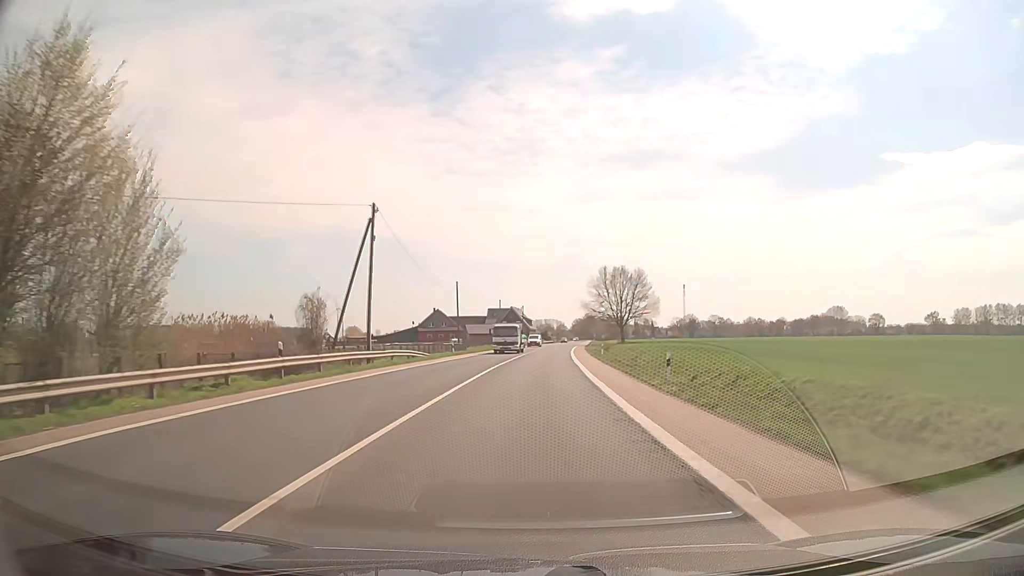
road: secondary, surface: asphalt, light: Day
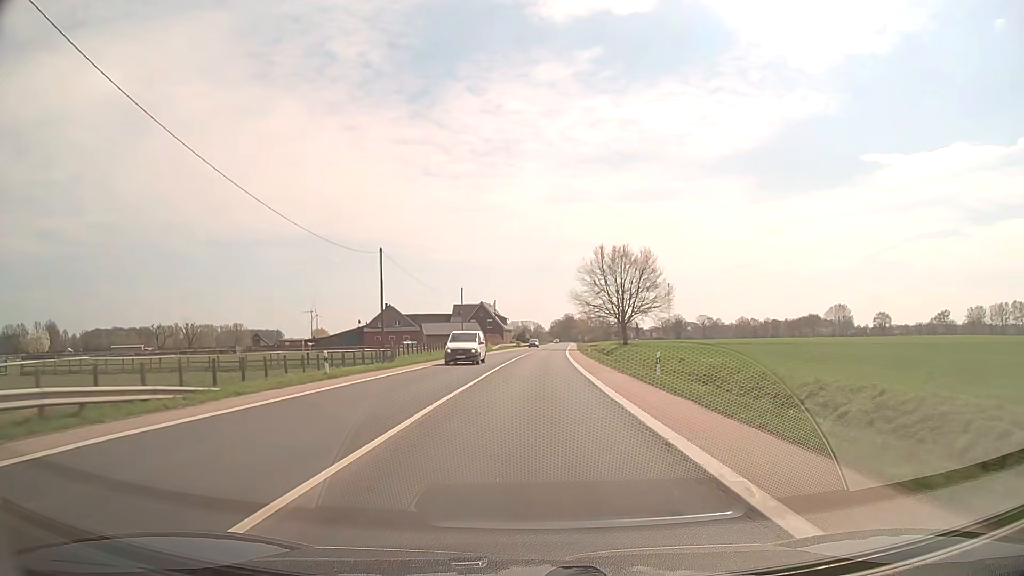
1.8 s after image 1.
(+0.6, +32.2) m; +2°
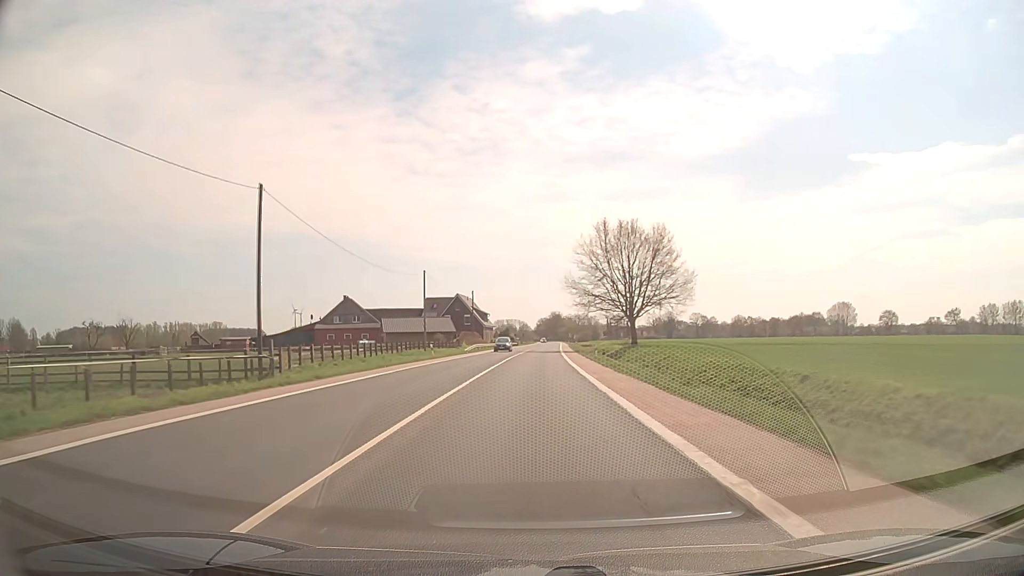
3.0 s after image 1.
(+0.3, +21.4) m; +1°
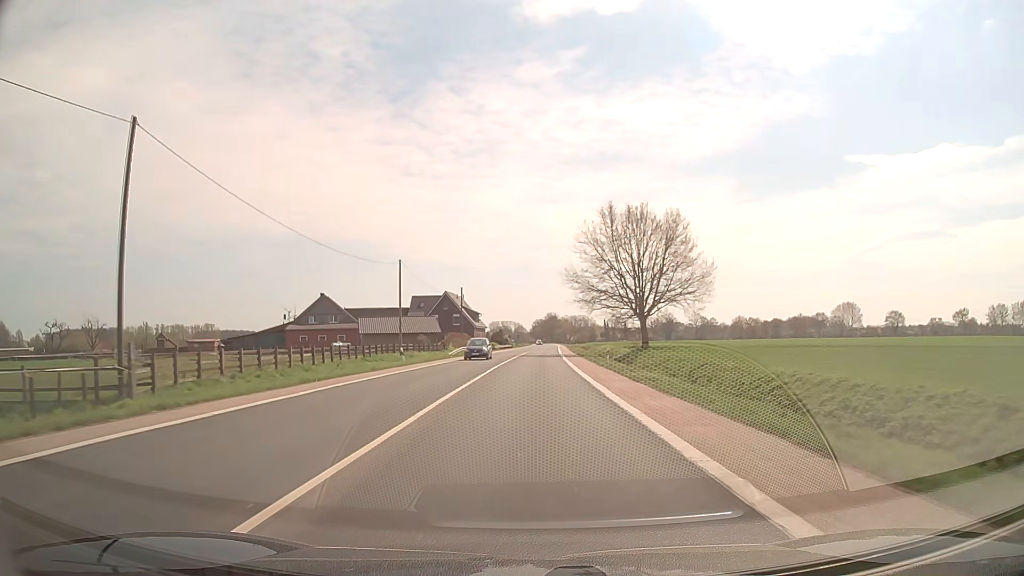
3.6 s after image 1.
(0.0, +10.7) m; 0°
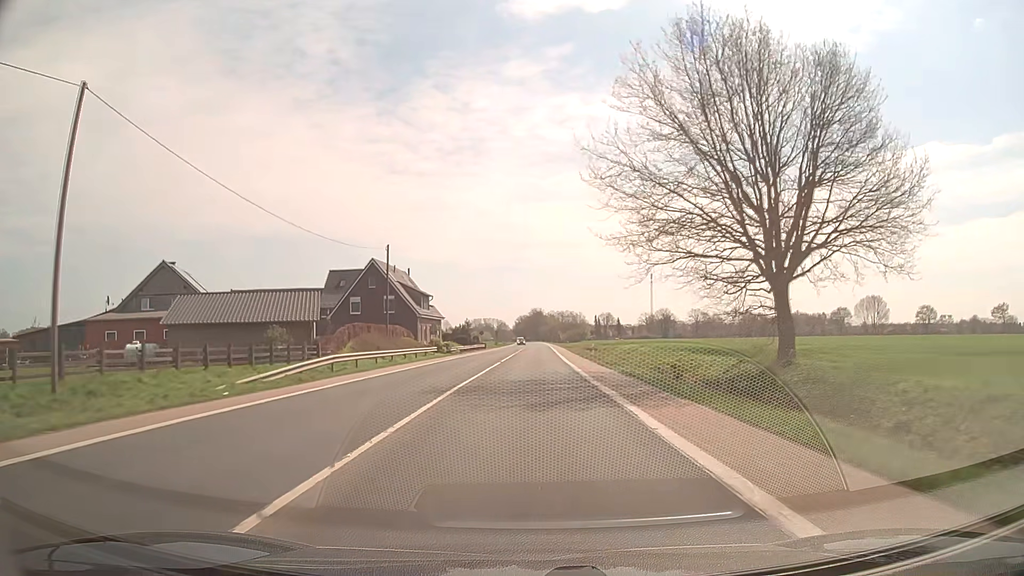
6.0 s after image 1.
(+0.6, +43.0) m; +1°
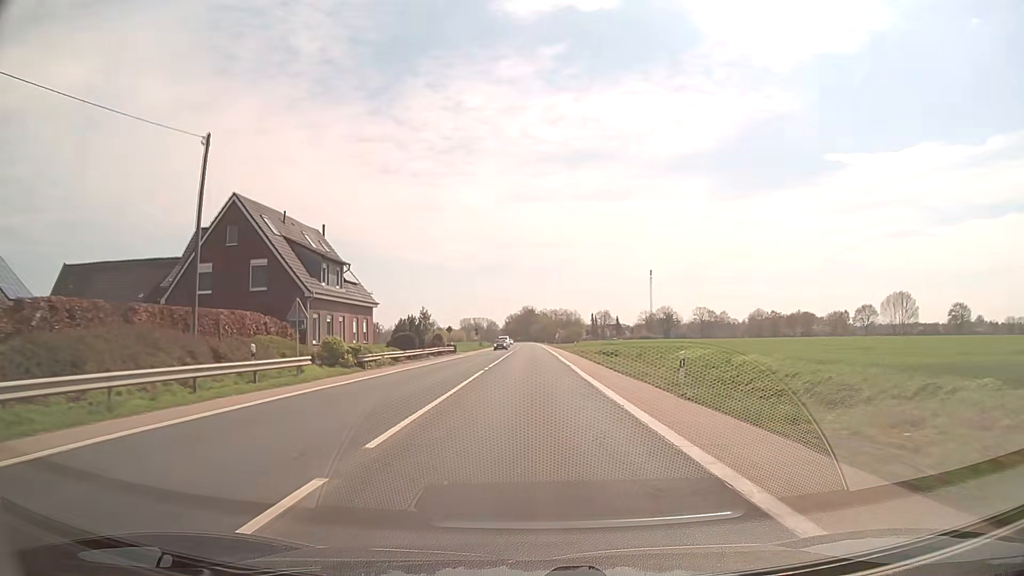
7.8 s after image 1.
(+0.2, +32.3) m; +1°
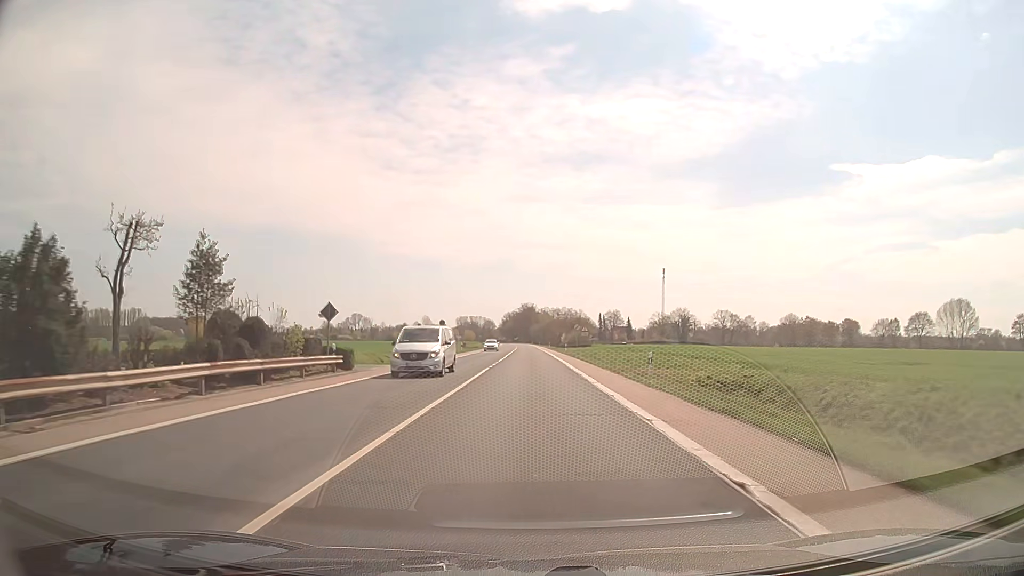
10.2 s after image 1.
(0.0, +43.0) m; 0°
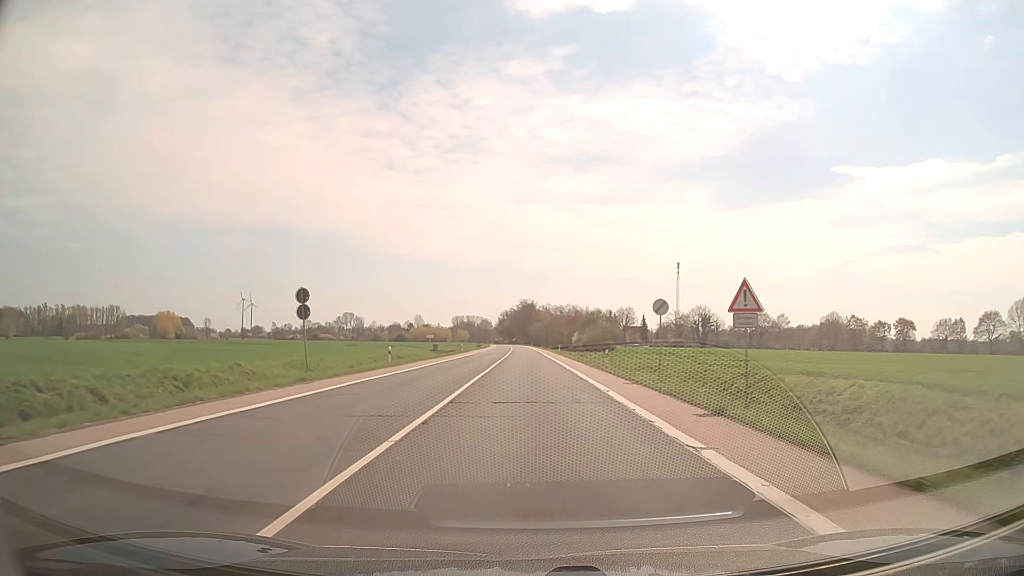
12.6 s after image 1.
(+0.1, +43.1) m; 0°
(0, +10) (0, +20) (0, +30) (0, +40) (0, +50) (0, +60) (0, +70) (0, +80) (0, +90) (0, +100) m
